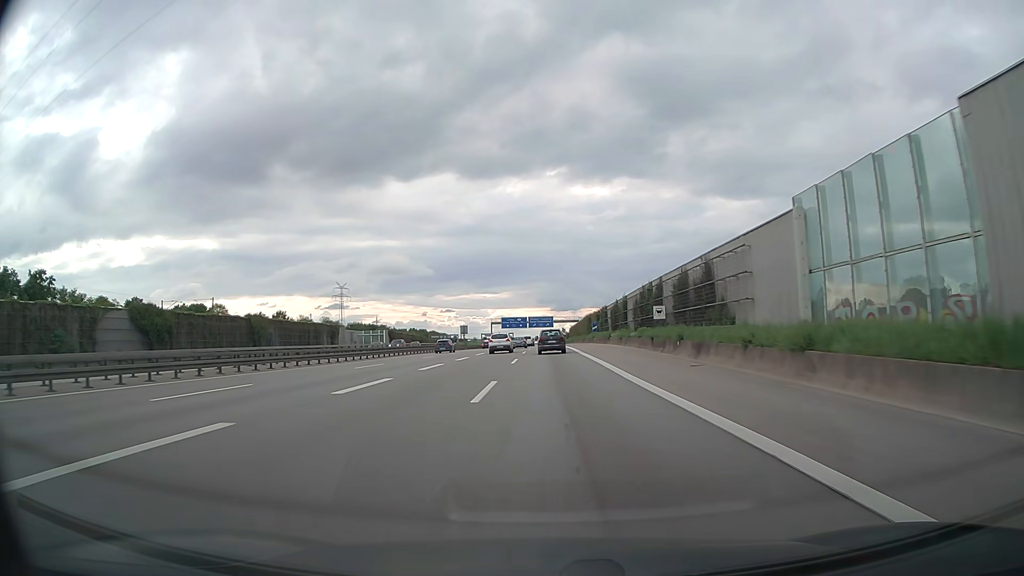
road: motorway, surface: asphalt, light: Day
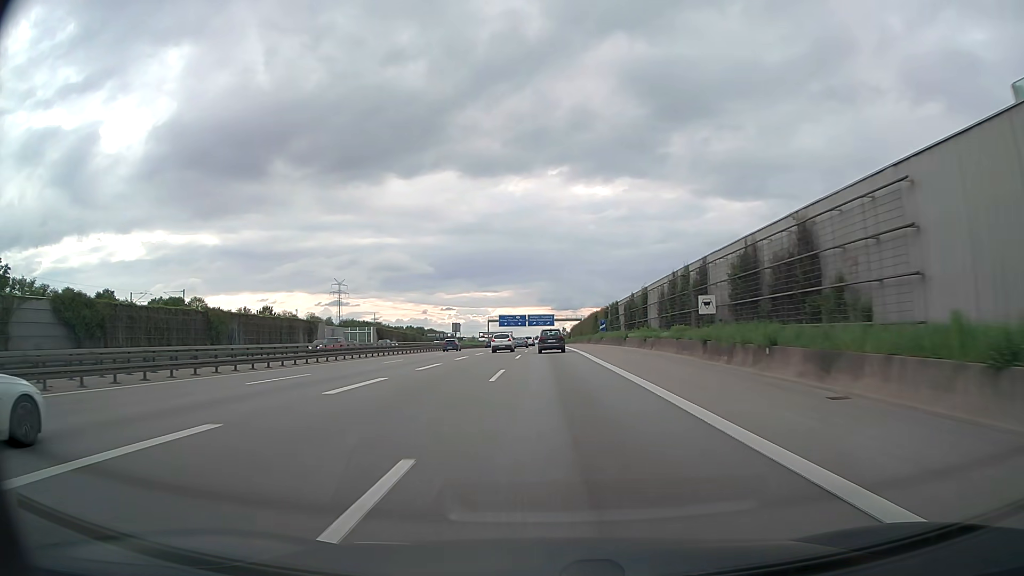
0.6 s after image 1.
(0.0, +12.4) m; 0°
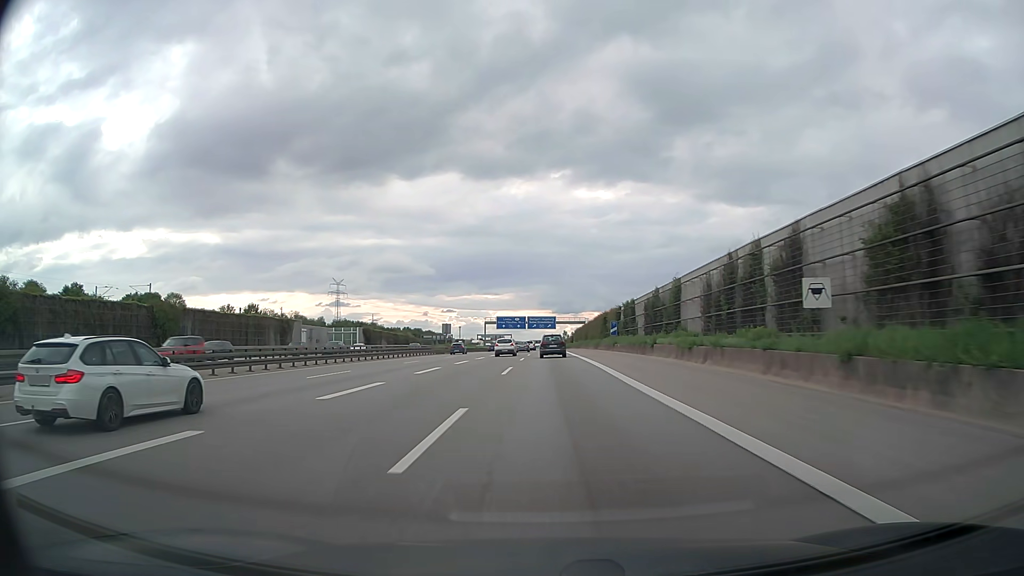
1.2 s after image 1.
(0.0, +12.4) m; 0°
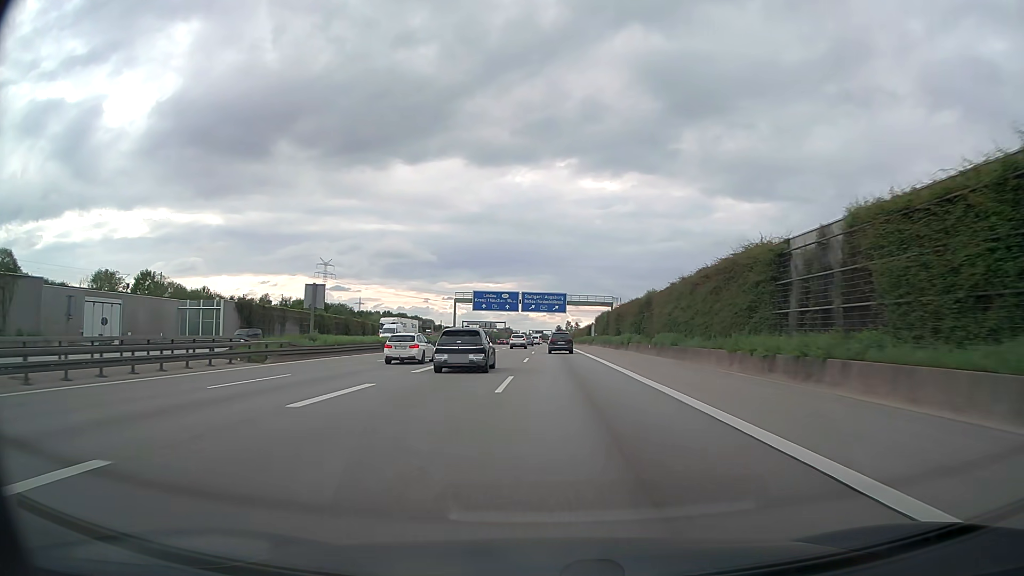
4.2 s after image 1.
(0.0, +63.2) m; 0°
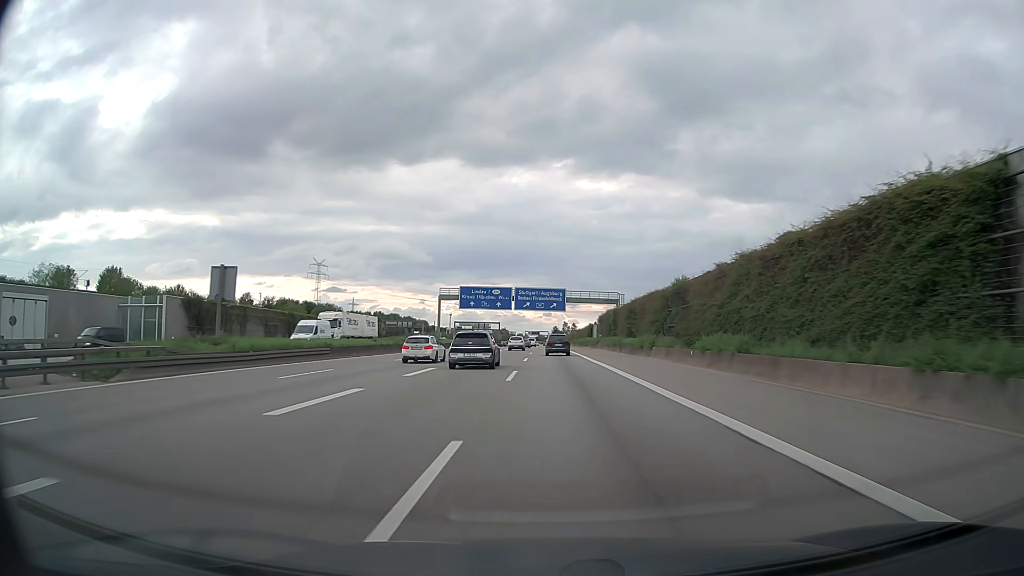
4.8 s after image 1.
(+0.1, +13.0) m; 0°
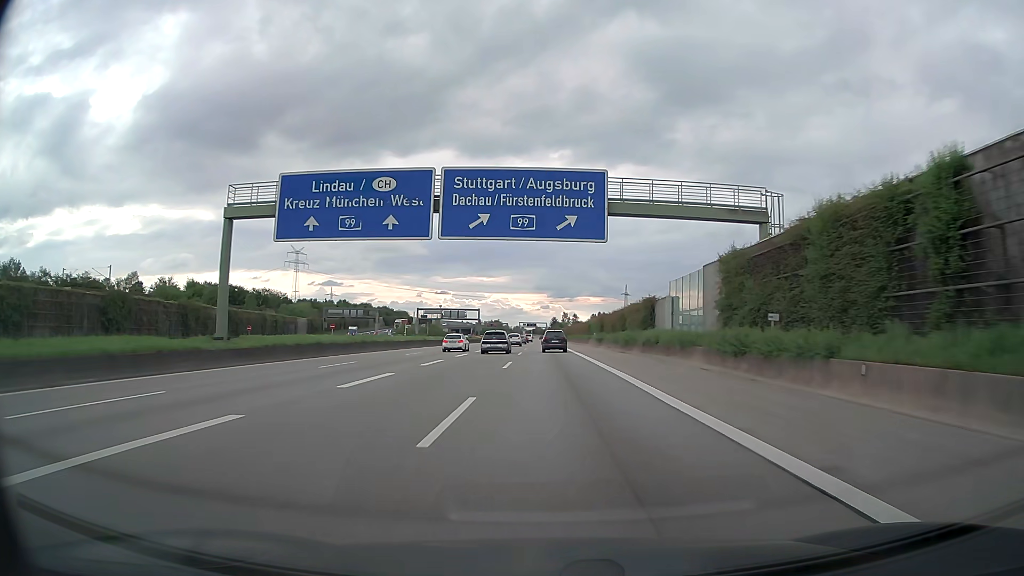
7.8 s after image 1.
(+0.4, +66.8) m; 0°
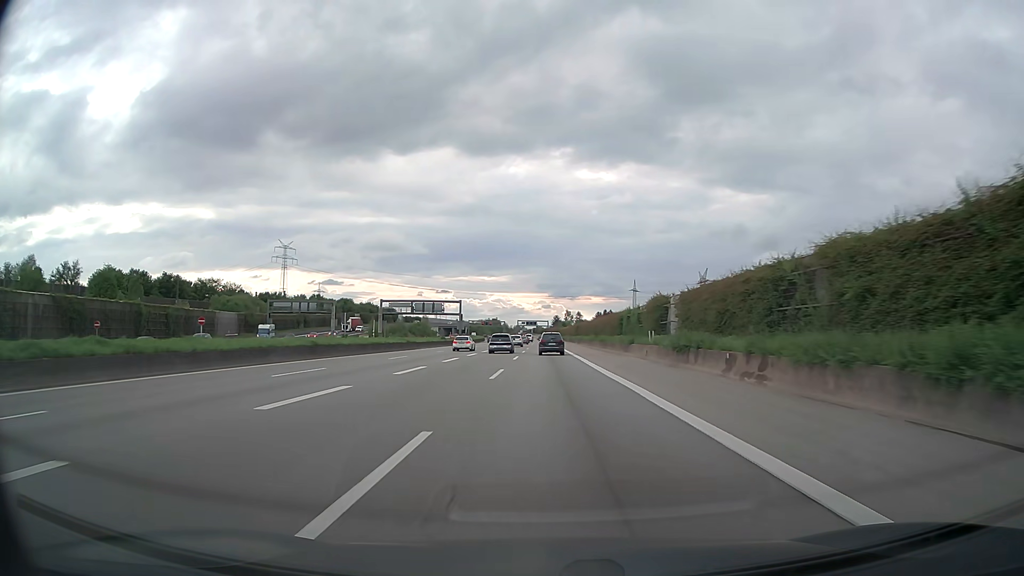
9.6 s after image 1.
(0.0, +40.8) m; 0°
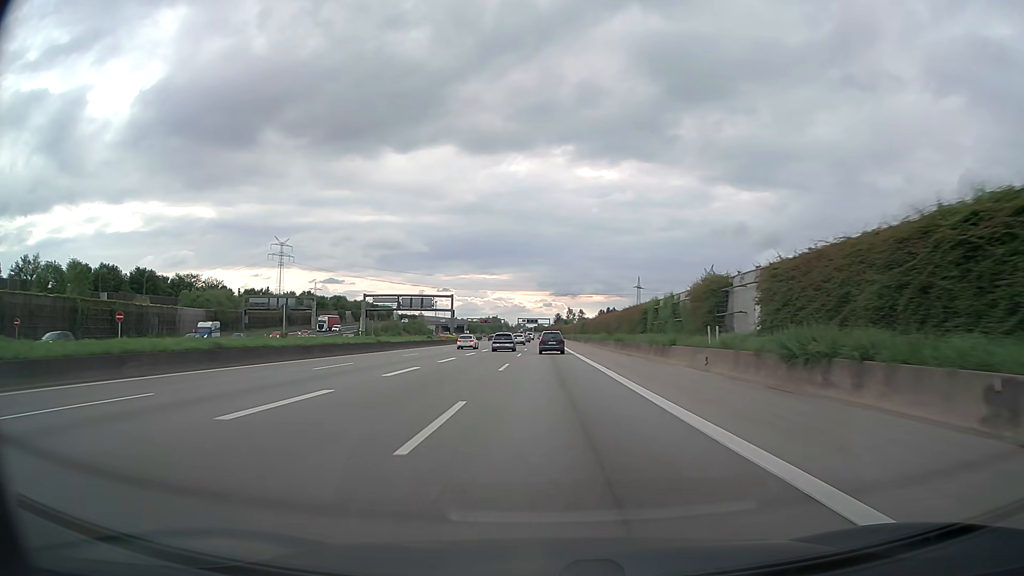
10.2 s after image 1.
(0.0, +13.8) m; 0°
(0, +10) (0, +20) (0, +30) (0, +40) (0, +50) (0, +60) (0, +70) (0, +80) (0, +90) (0, +100) m
